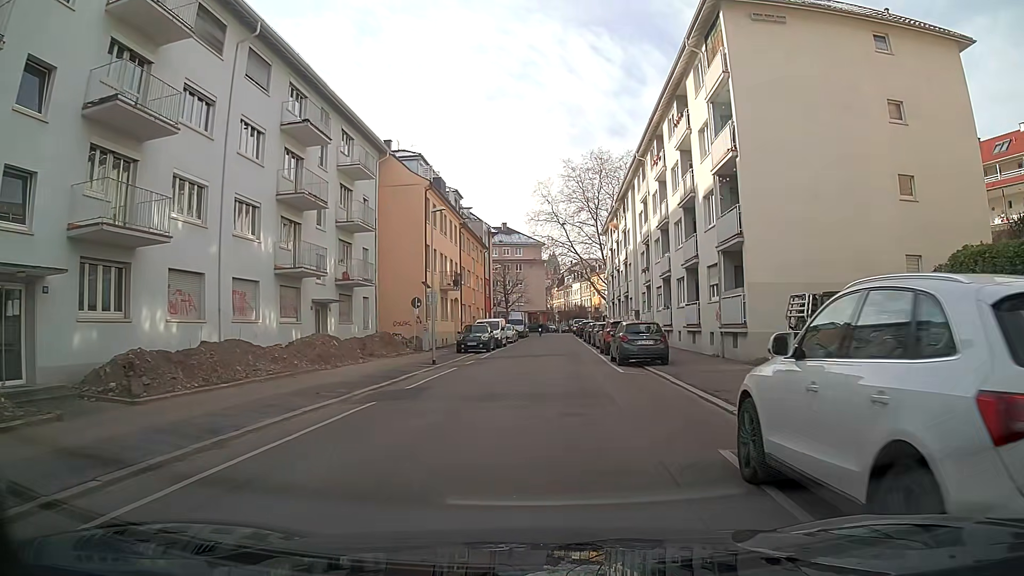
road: residential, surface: asphalt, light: Day
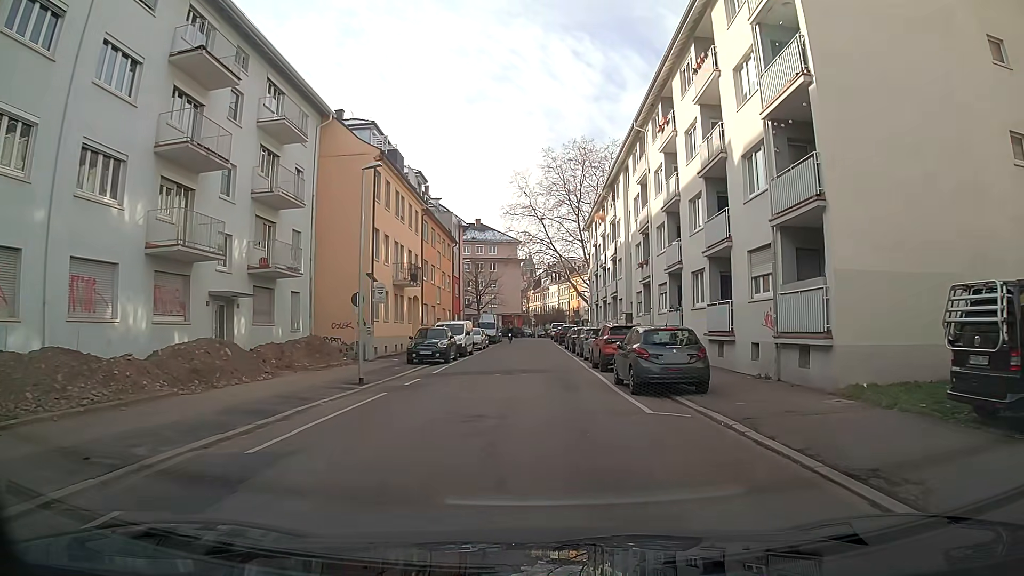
(0.0, +8.0) m; +1°
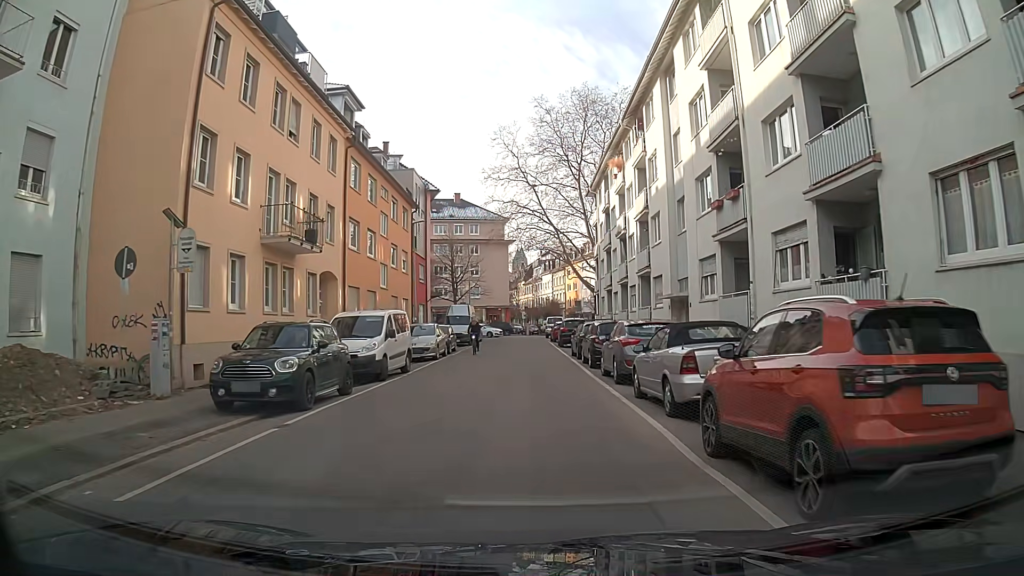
(-0.2, +17.5) m; -1°
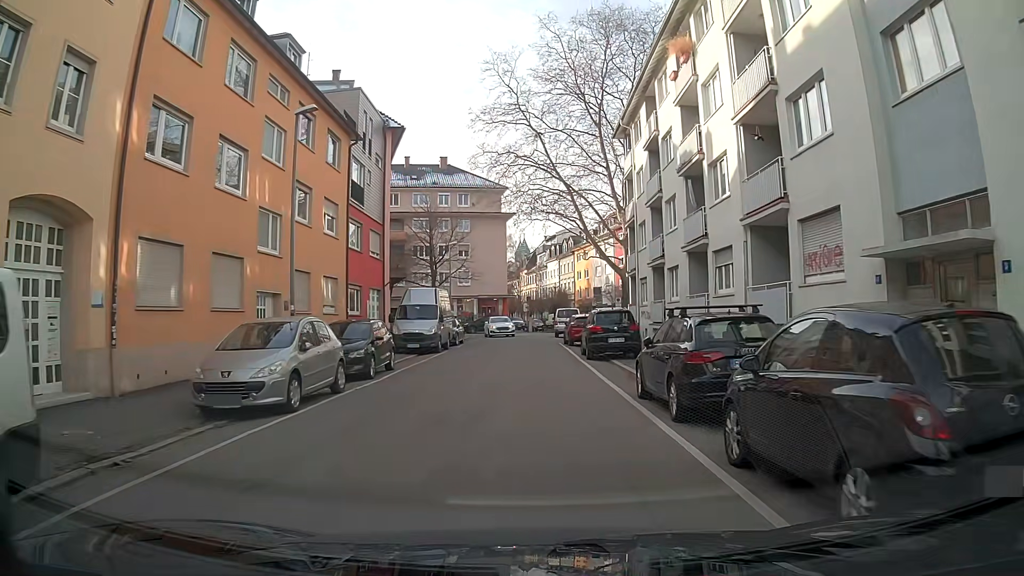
(0.0, +17.3) m; -2°
